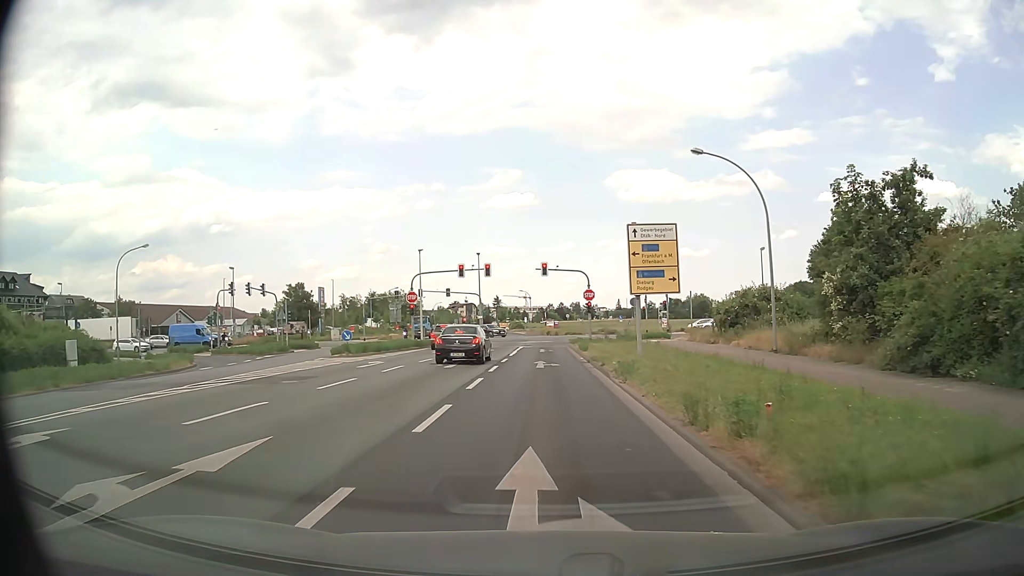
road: tertiary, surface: asphalt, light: Day
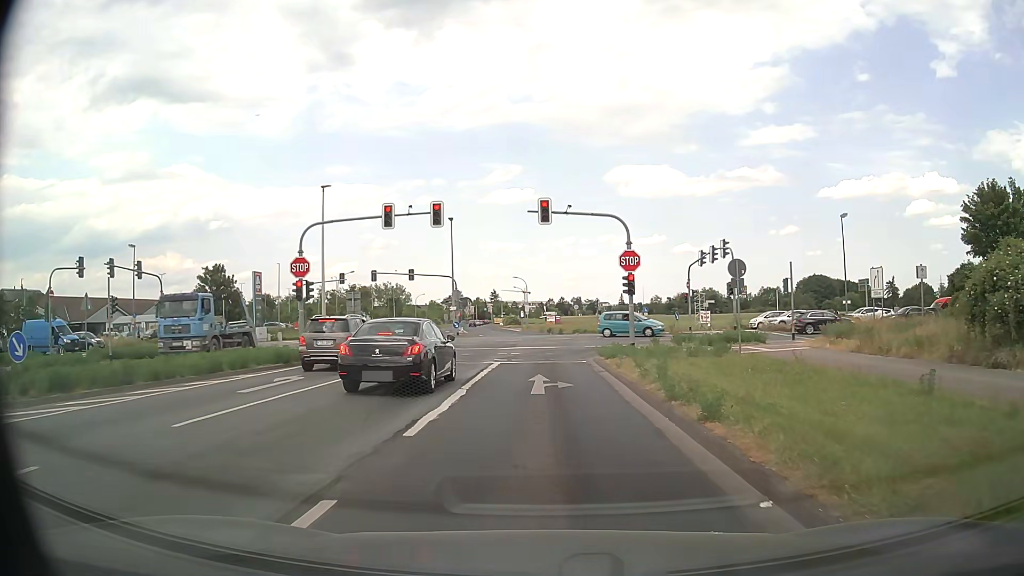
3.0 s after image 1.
(0.0, +24.1) m; 0°
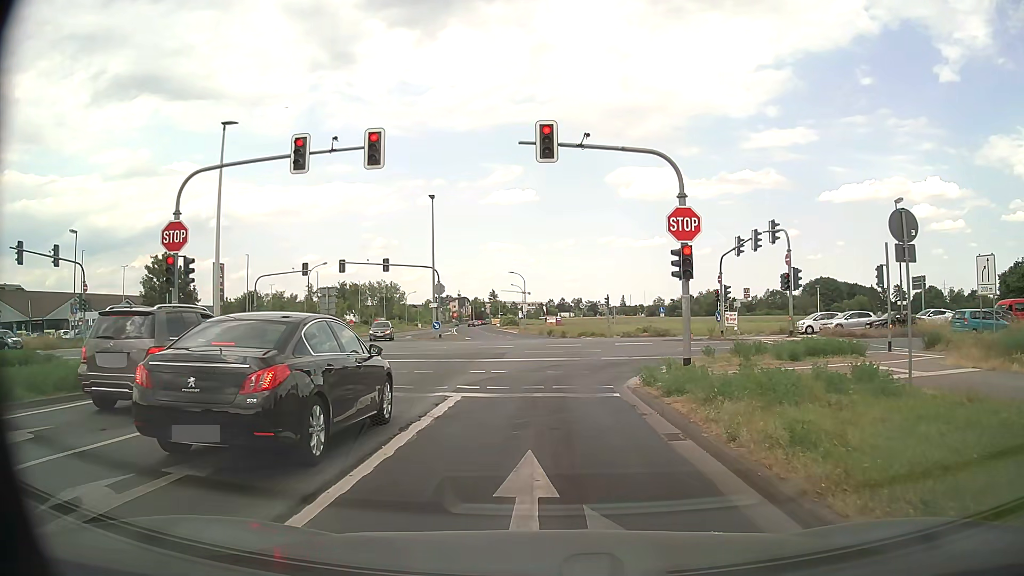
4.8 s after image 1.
(-0.1, +10.2) m; -1°
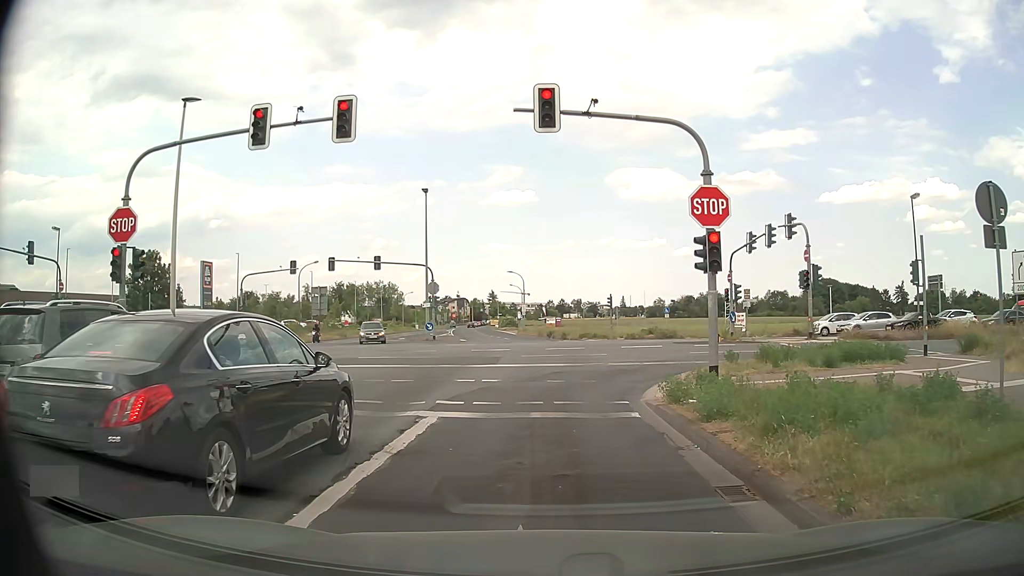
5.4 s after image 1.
(0.0, +2.6) m; 0°
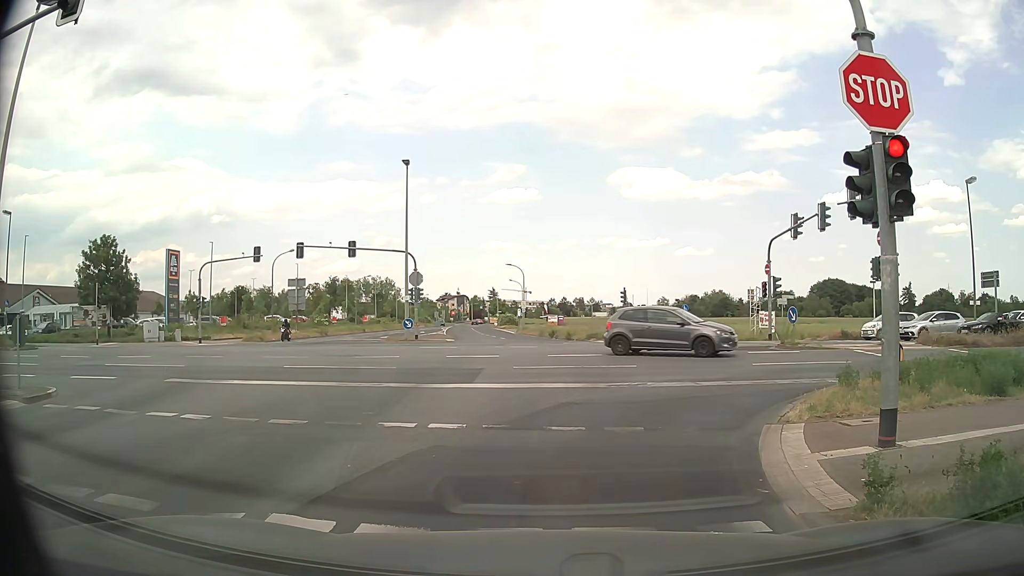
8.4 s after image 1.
(0.0, +7.0) m; 0°
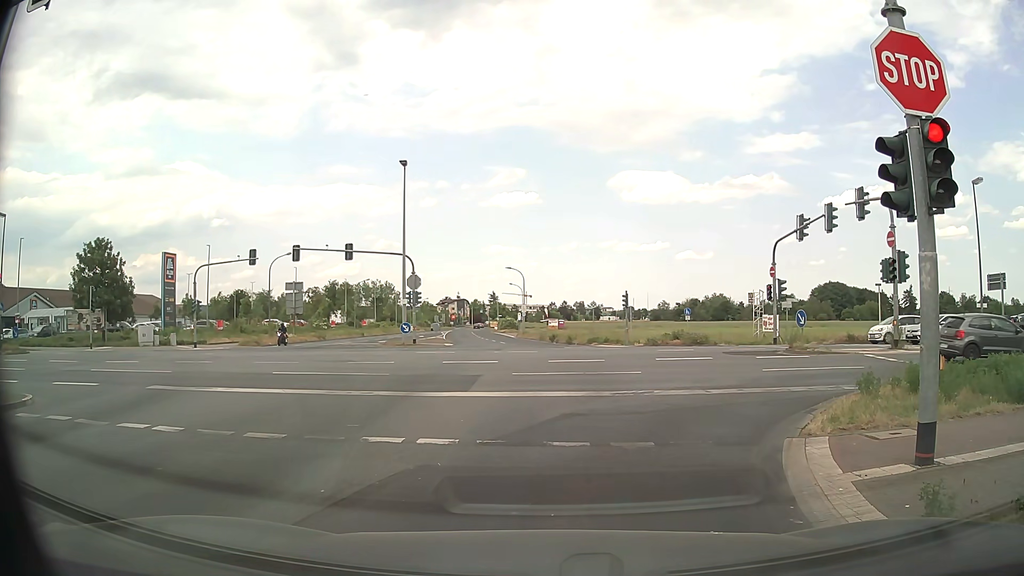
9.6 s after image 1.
(0.0, +0.7) m; 0°
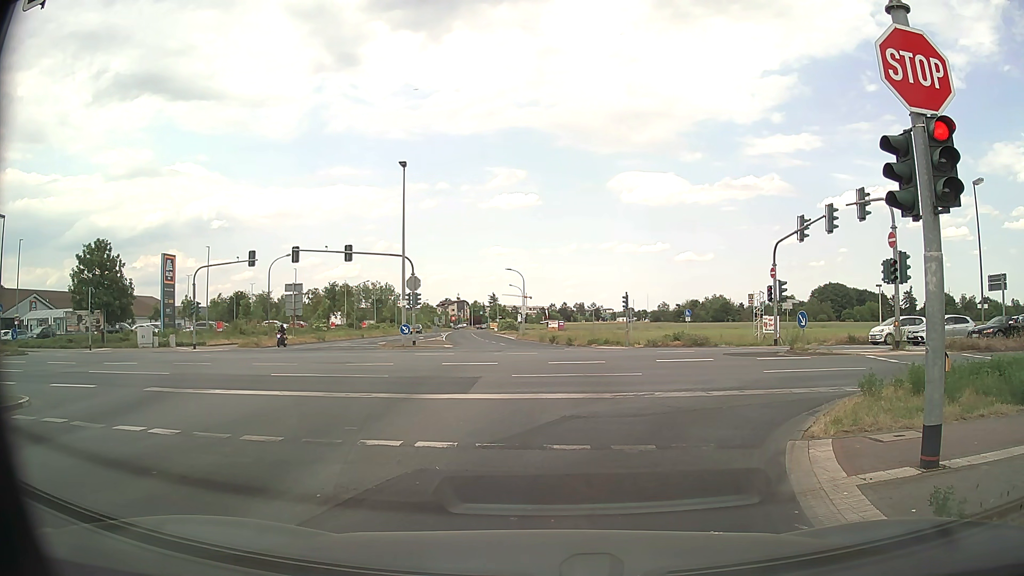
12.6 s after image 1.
(0.0, +0.2) m; 0°
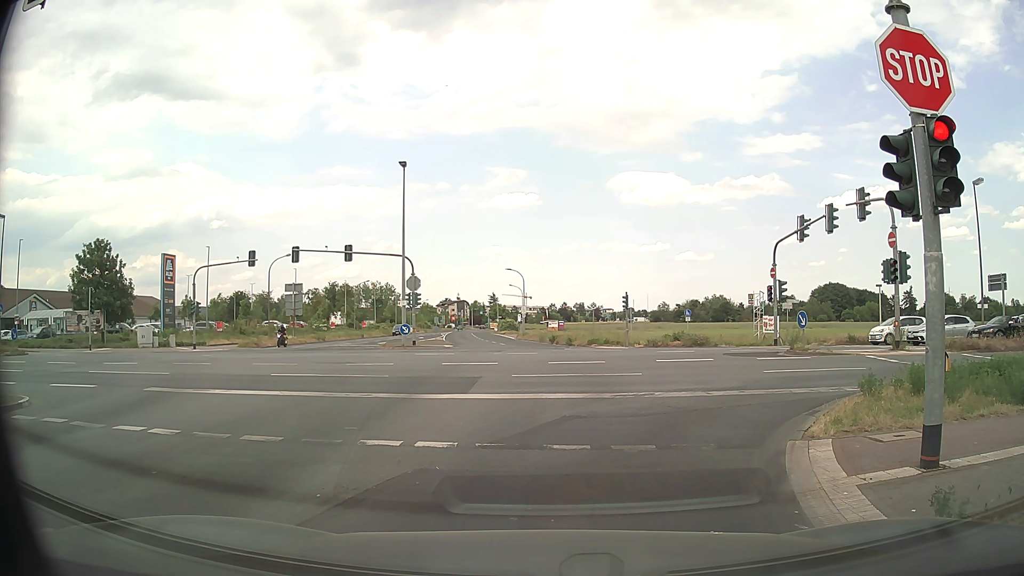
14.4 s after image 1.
(0.0, 0.0) m; 0°
